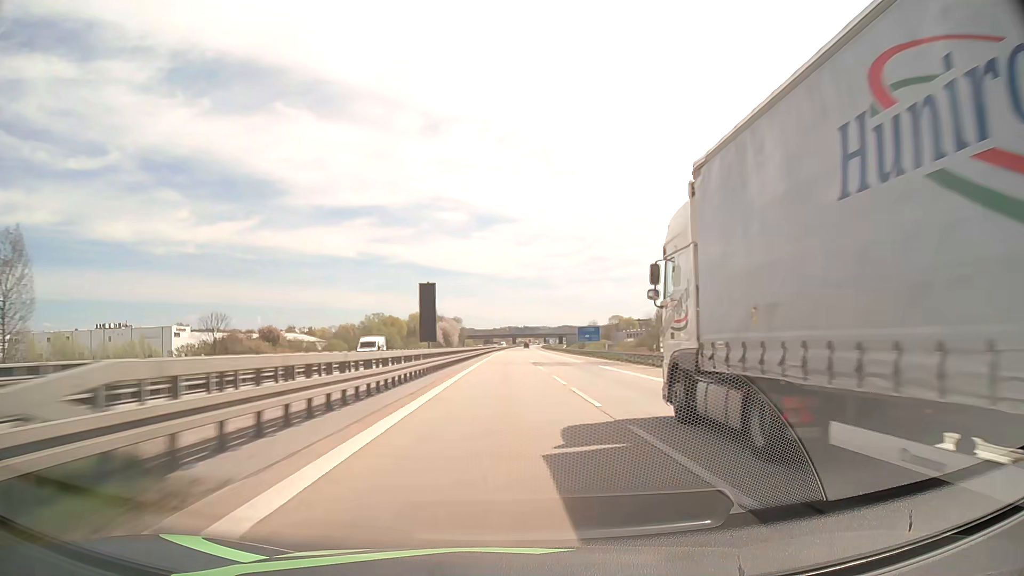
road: motorway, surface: asphalt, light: Day
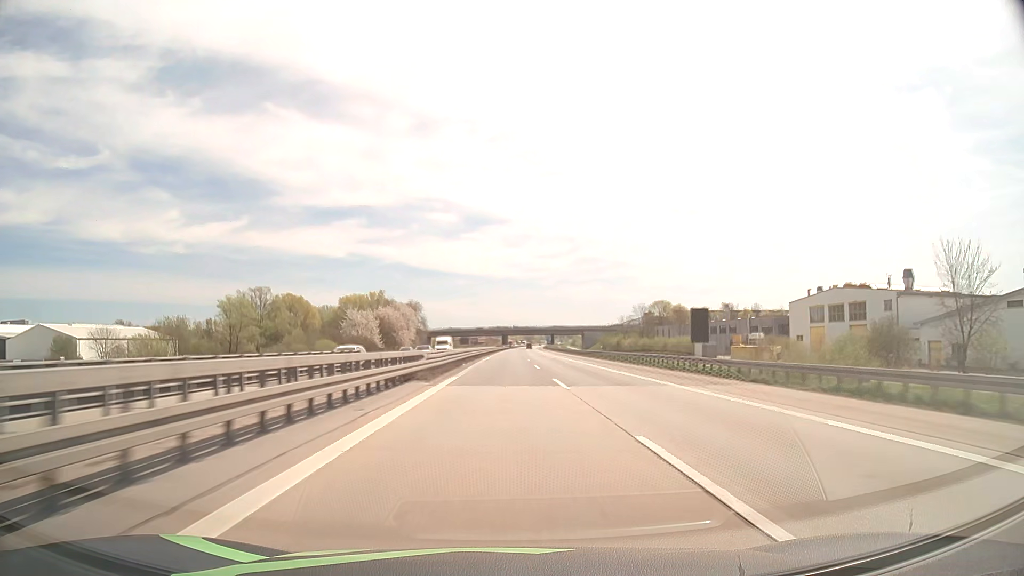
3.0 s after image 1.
(+0.9, +119.3) m; +1°
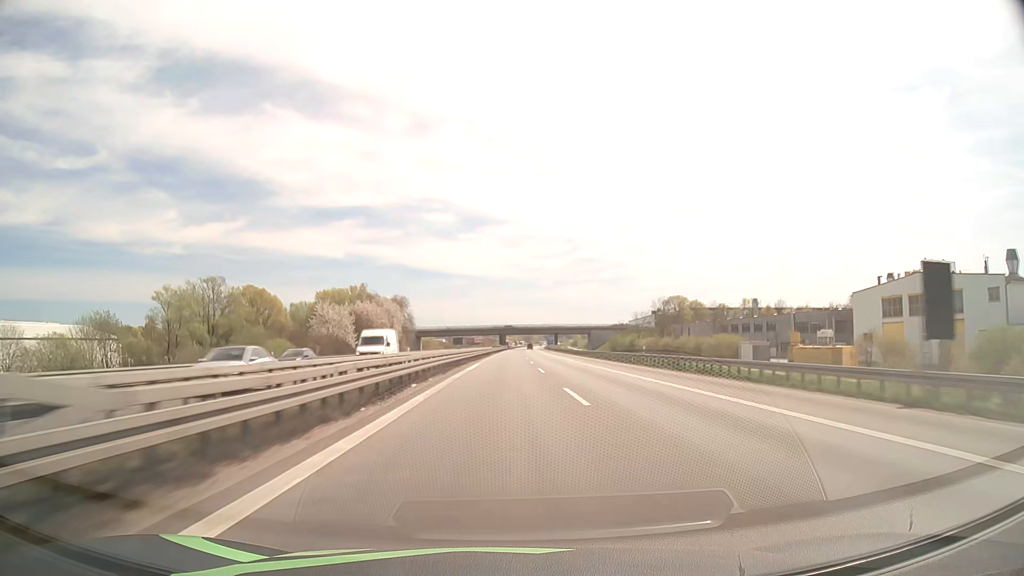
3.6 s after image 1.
(0.0, +23.8) m; 0°
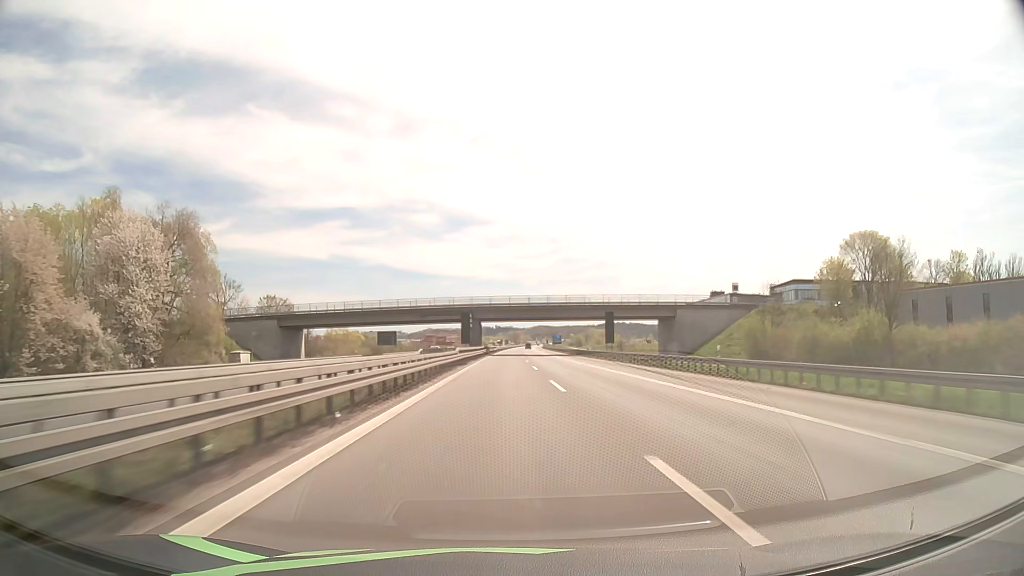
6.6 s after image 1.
(+1.2, +119.1) m; +1°
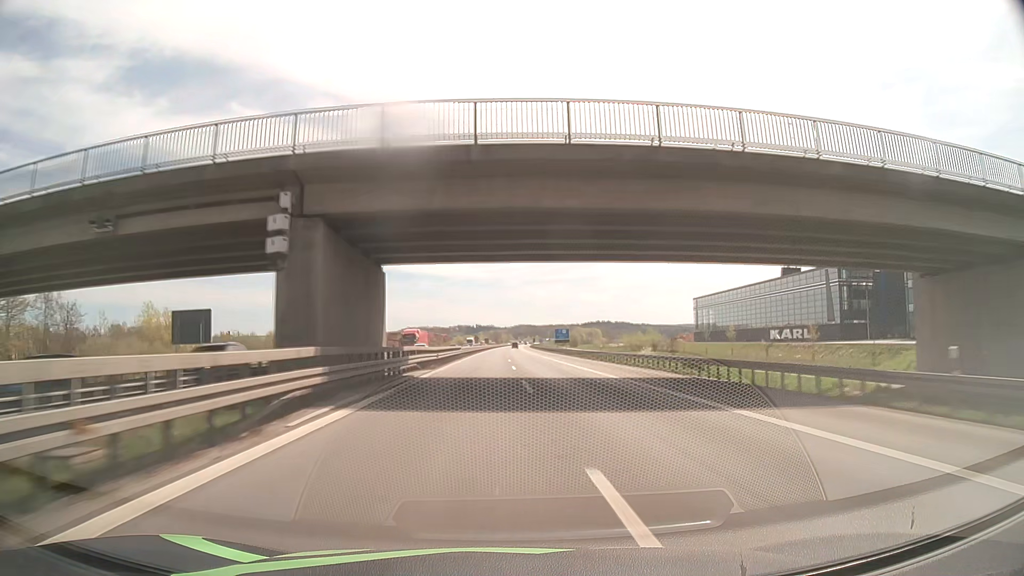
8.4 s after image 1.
(+0.9, +71.2) m; +1°
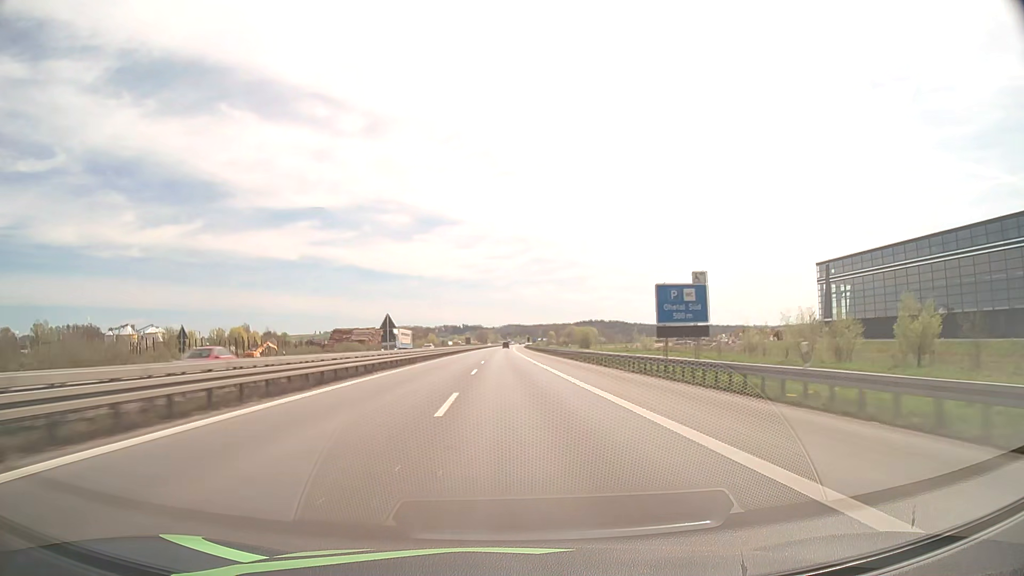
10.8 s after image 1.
(+1.4, +94.1) m; +1°
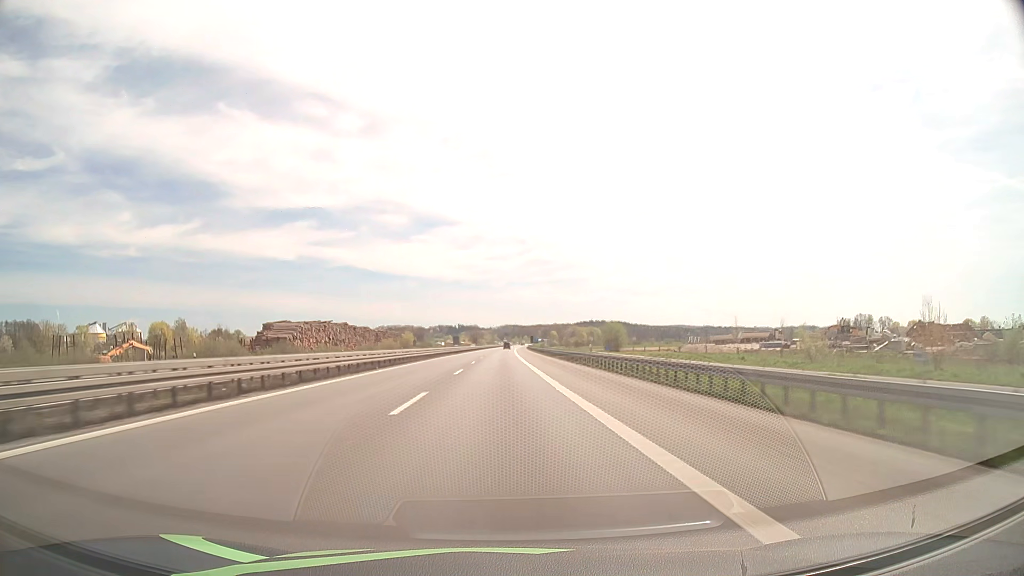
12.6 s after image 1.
(0.0, +70.2) m; 0°
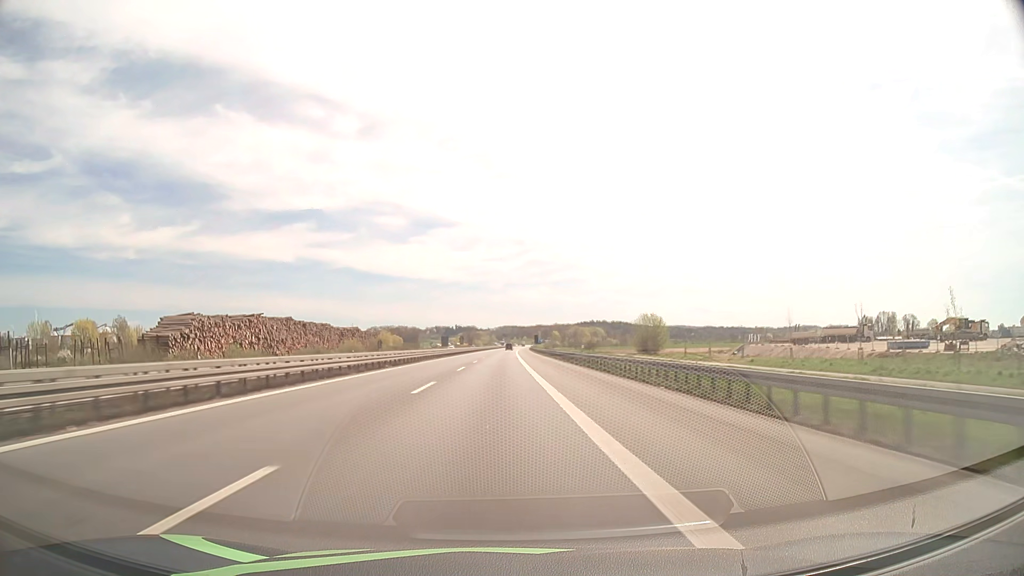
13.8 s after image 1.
(+0.1, +46.8) m; 0°
(0, +10) (0, +20) (0, +30) (0, +40) (0, +50) (0, +60) (0, +70) (0, +80) (0, +90) (0, +100) m
